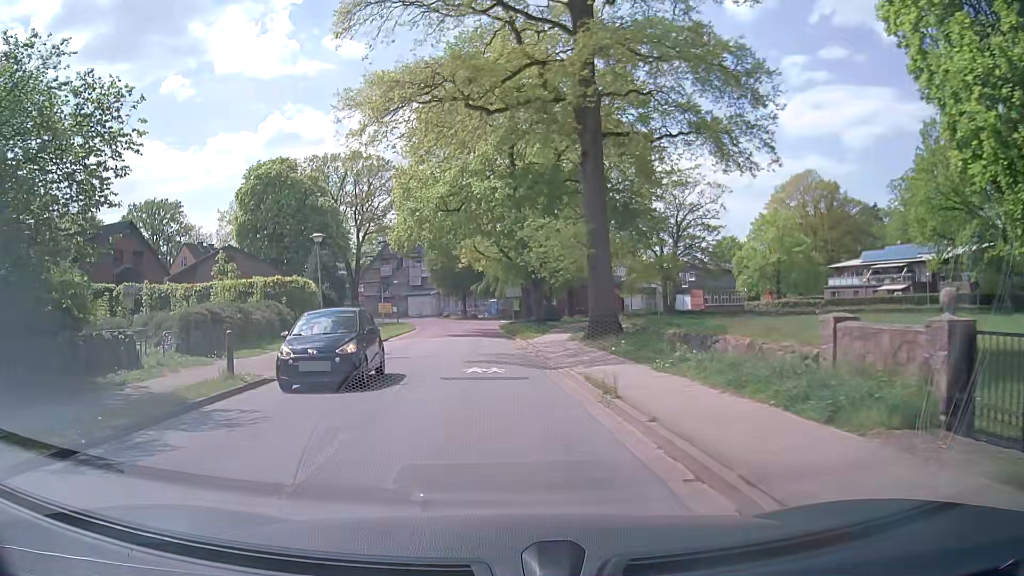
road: tertiary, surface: asphalt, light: Day
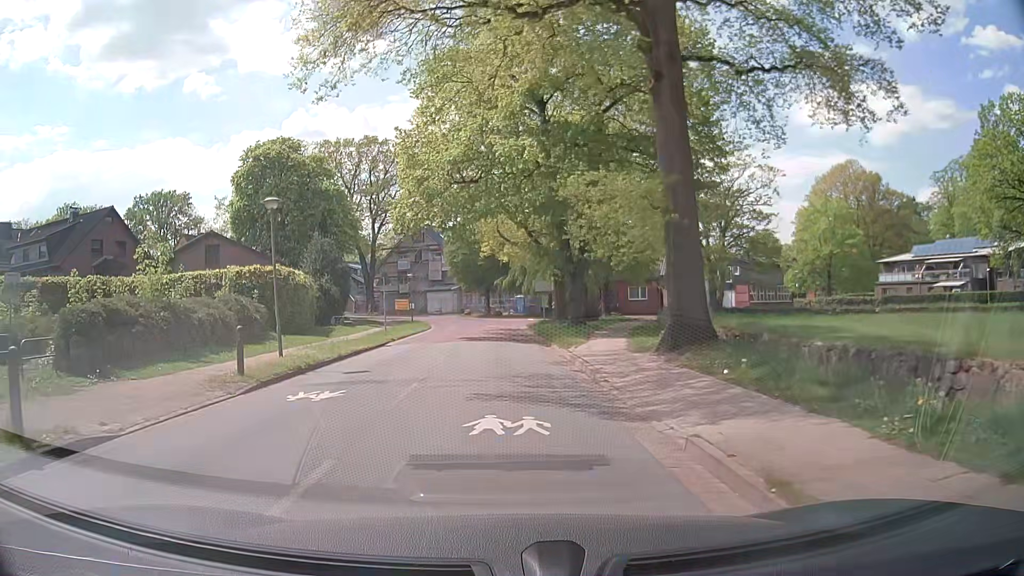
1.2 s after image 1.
(-0.1, +7.6) m; -1°
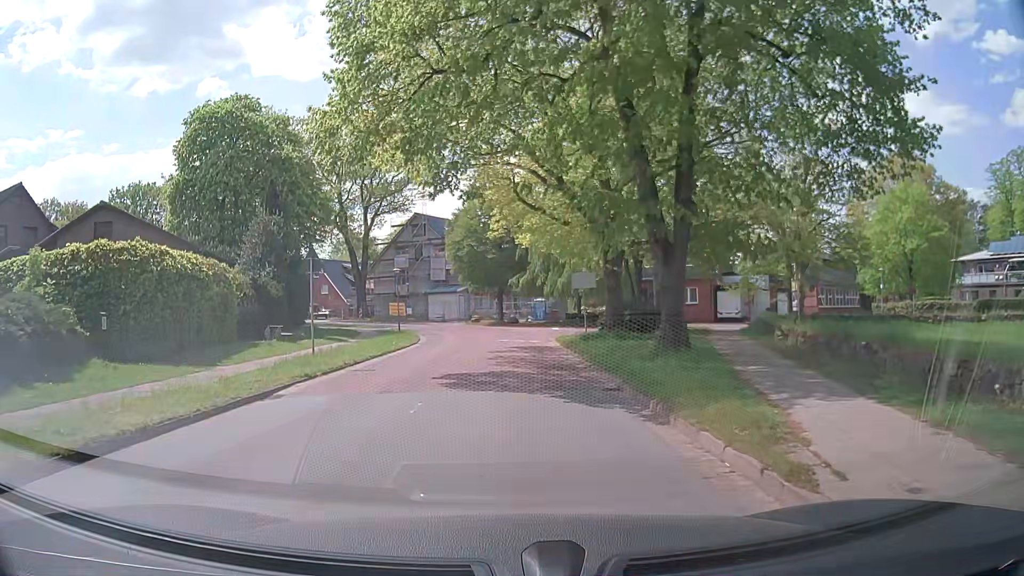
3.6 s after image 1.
(-0.4, +14.8) m; -2°
